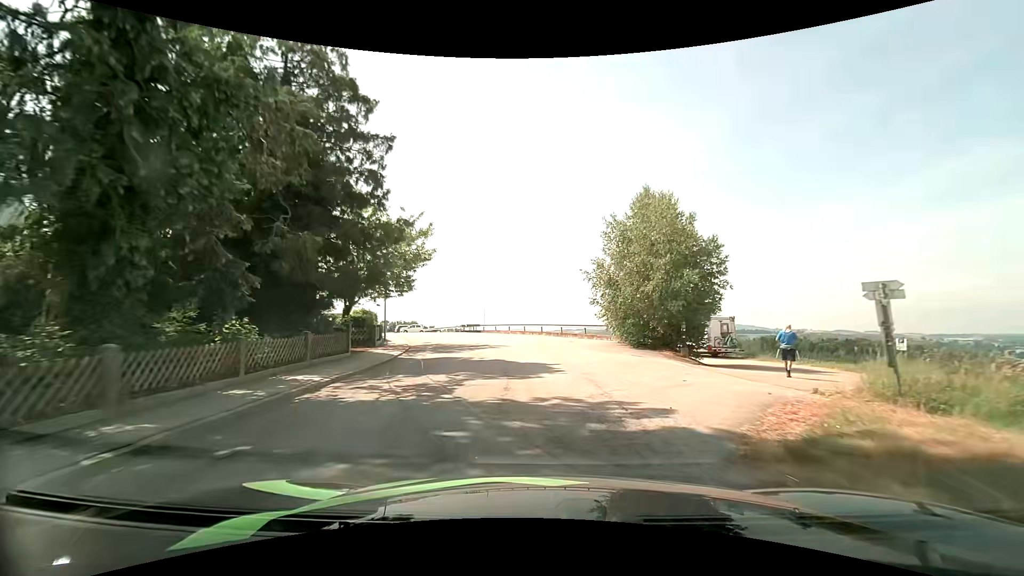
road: unclassified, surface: asphalt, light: Day
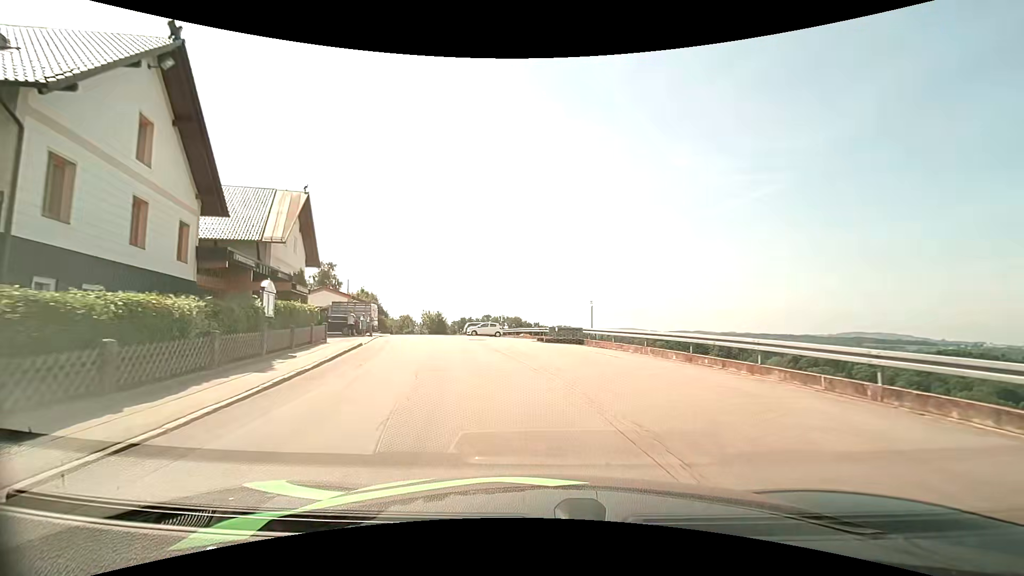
(-2.5, +27.1) m; -13°
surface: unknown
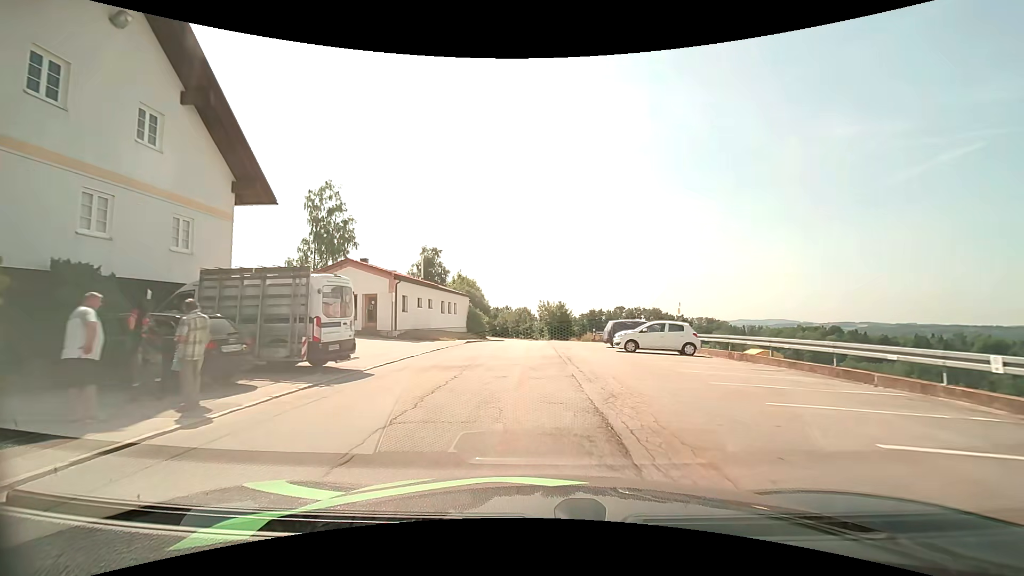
(-4.5, +29.1) m; -15°
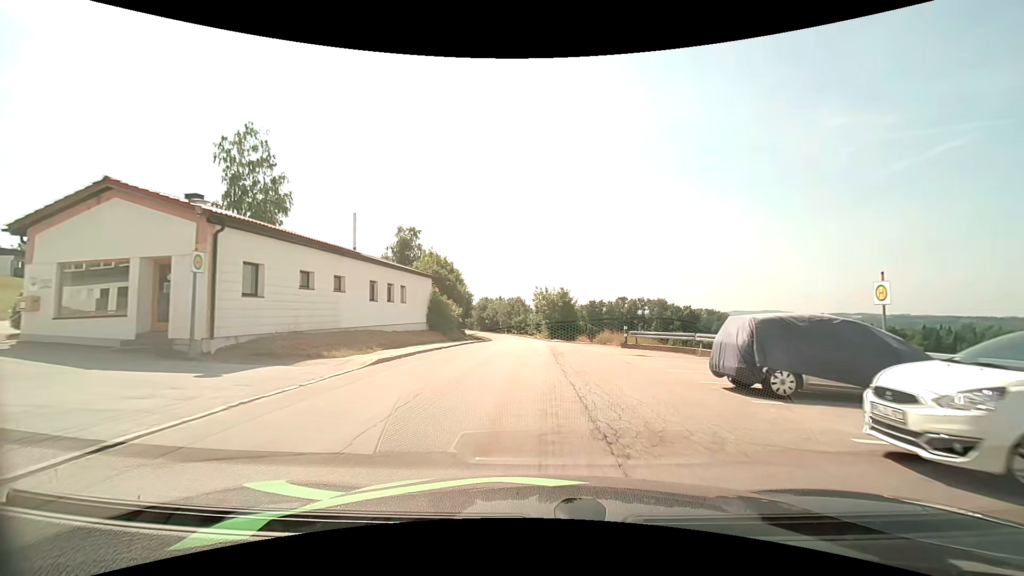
(0.0, +18.4) m; +1°
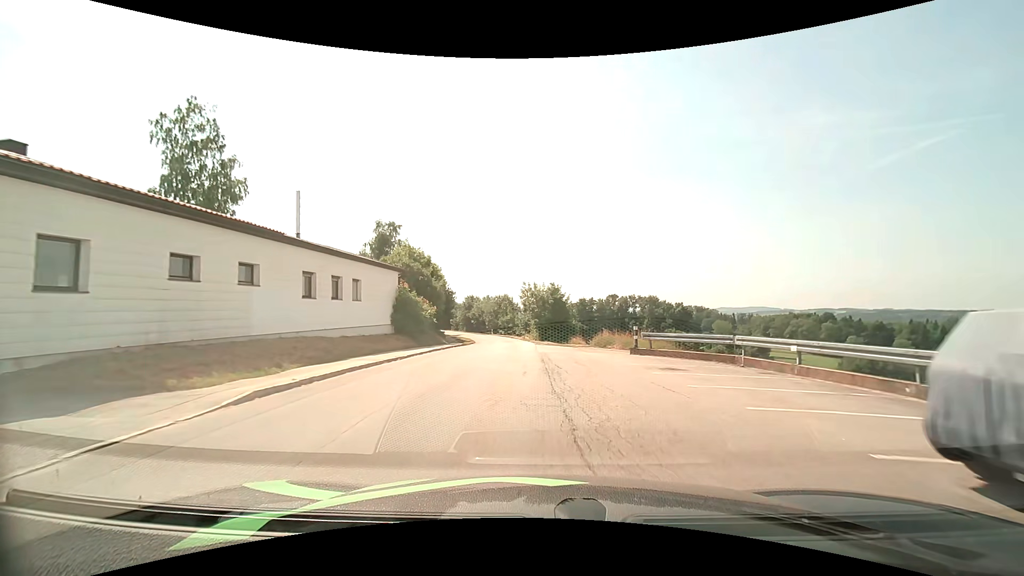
(+0.1, +6.2) m; +1°
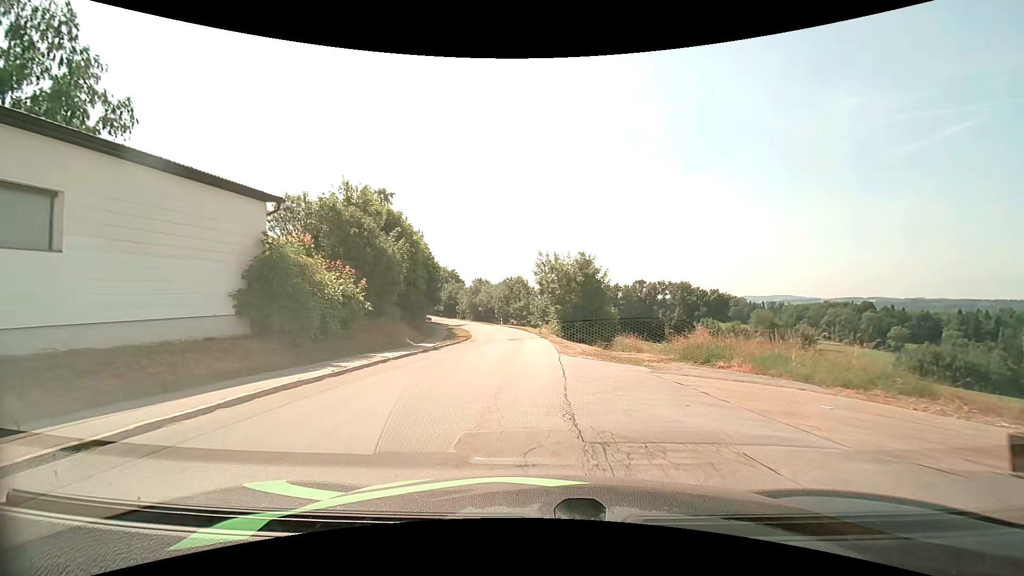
(-0.1, +17.2) m; -2°
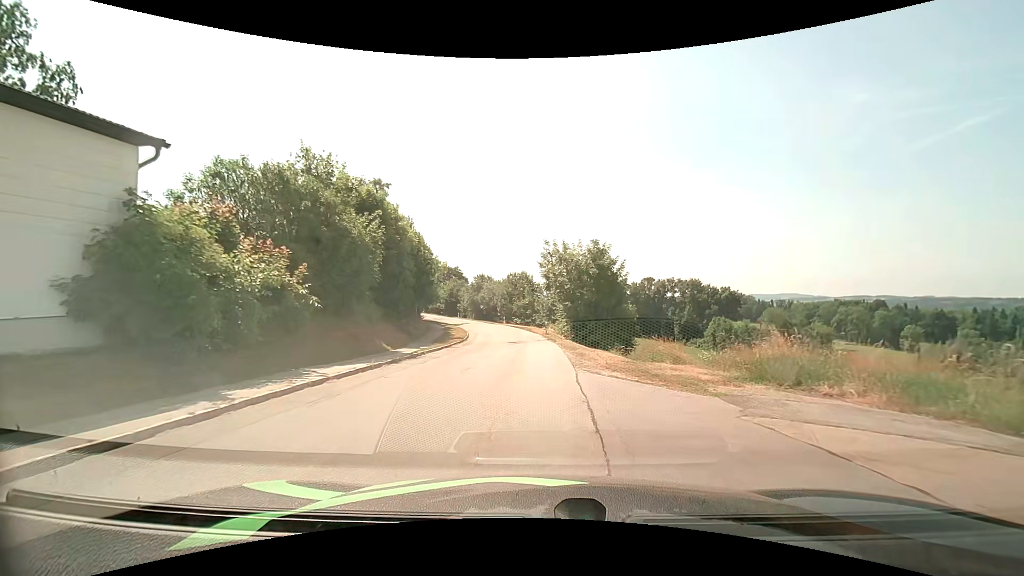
(0.0, +5.1) m; 0°
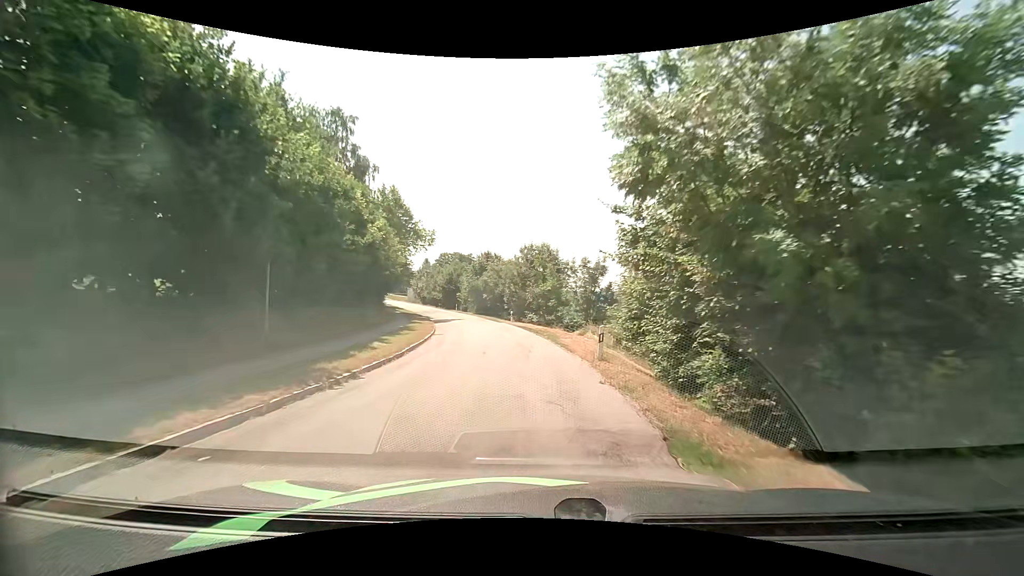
(-0.4, +24.8) m; -3°
(0, +10) (-1, +20) (-2, +30) (-4, +40) (-6, +49) (-9, +59) (-12, +69) (-16, +78) (-20, +87) (-24, +96) m
